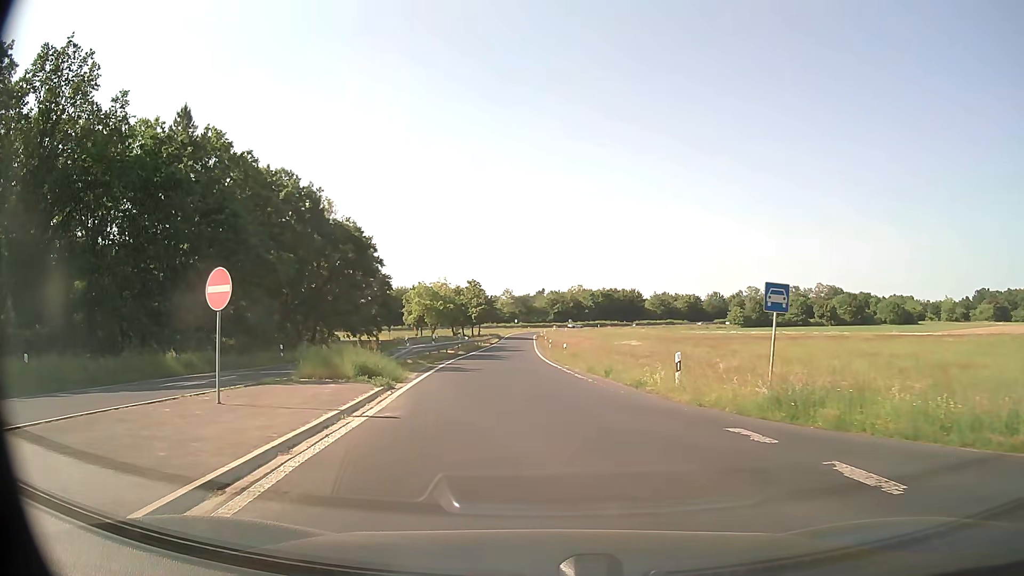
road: trunk_link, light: Day
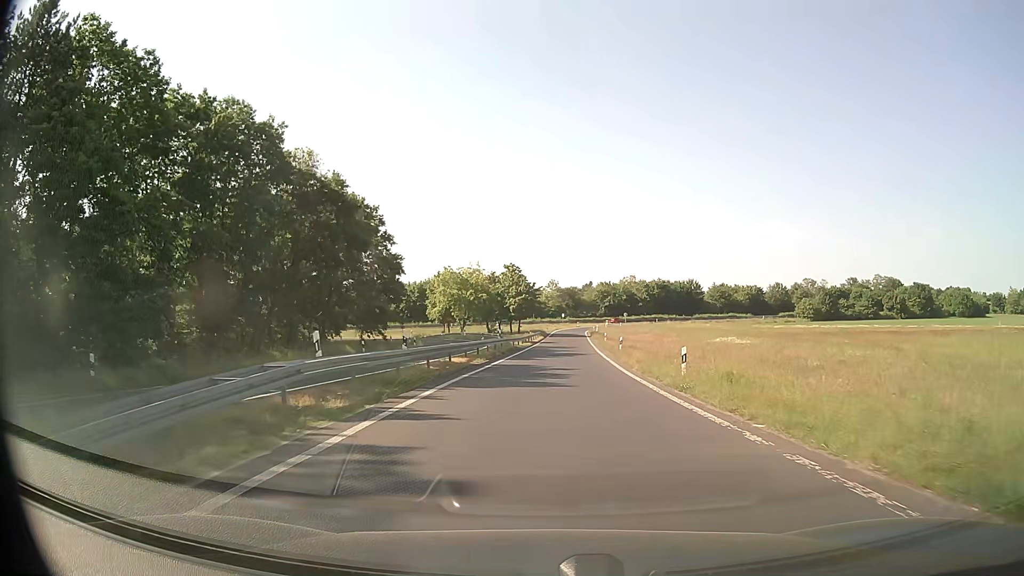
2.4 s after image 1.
(-1.4, +22.3) m; -4°
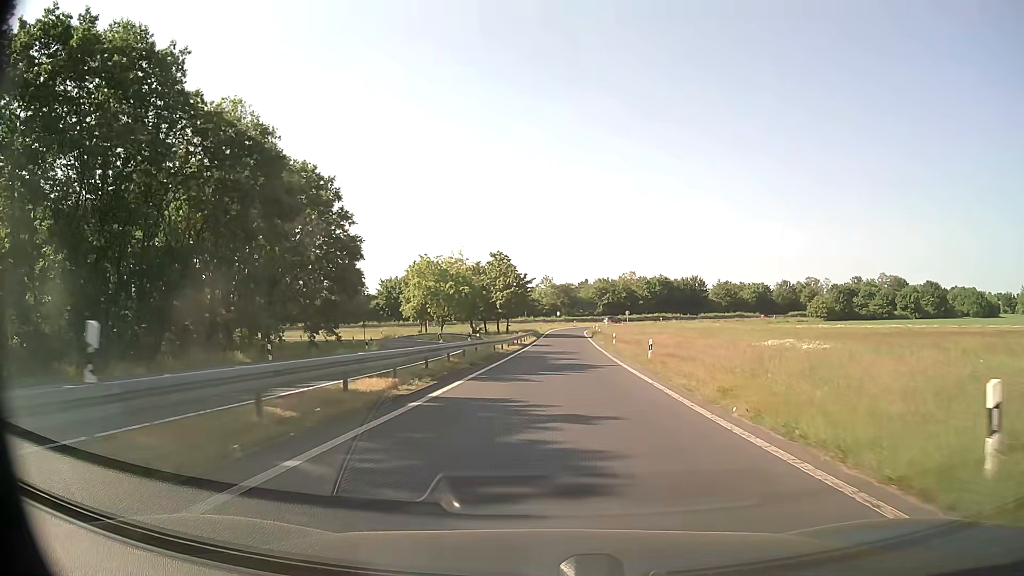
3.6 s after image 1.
(0.0, +14.4) m; +1°
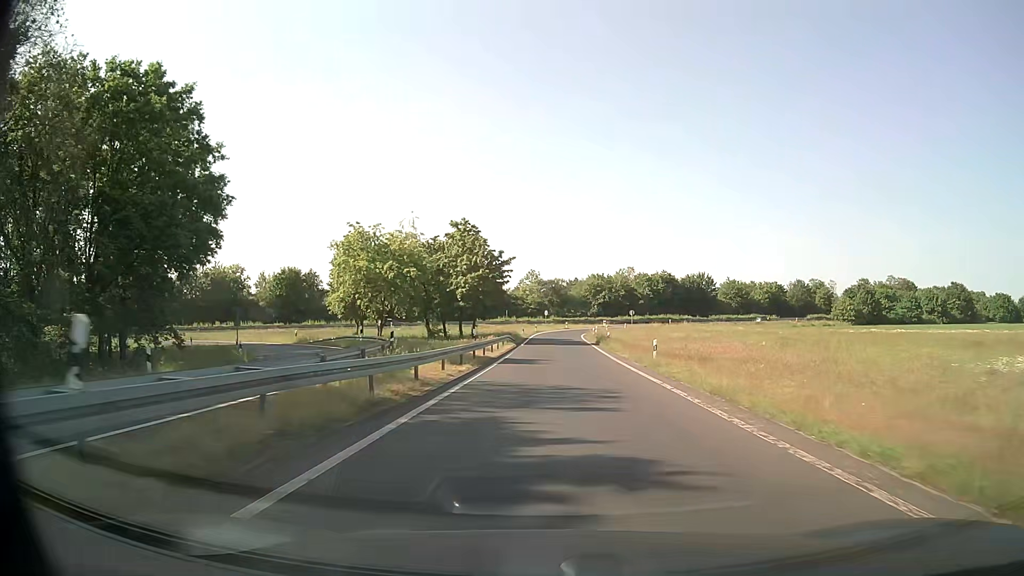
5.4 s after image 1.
(+0.2, +25.1) m; +1°
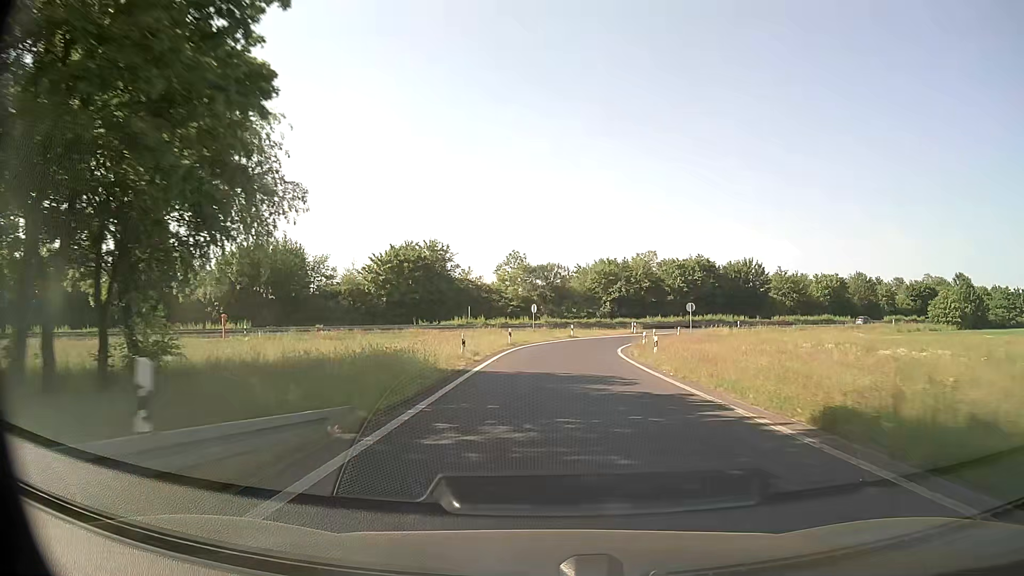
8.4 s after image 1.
(+0.4, +47.8) m; +1°
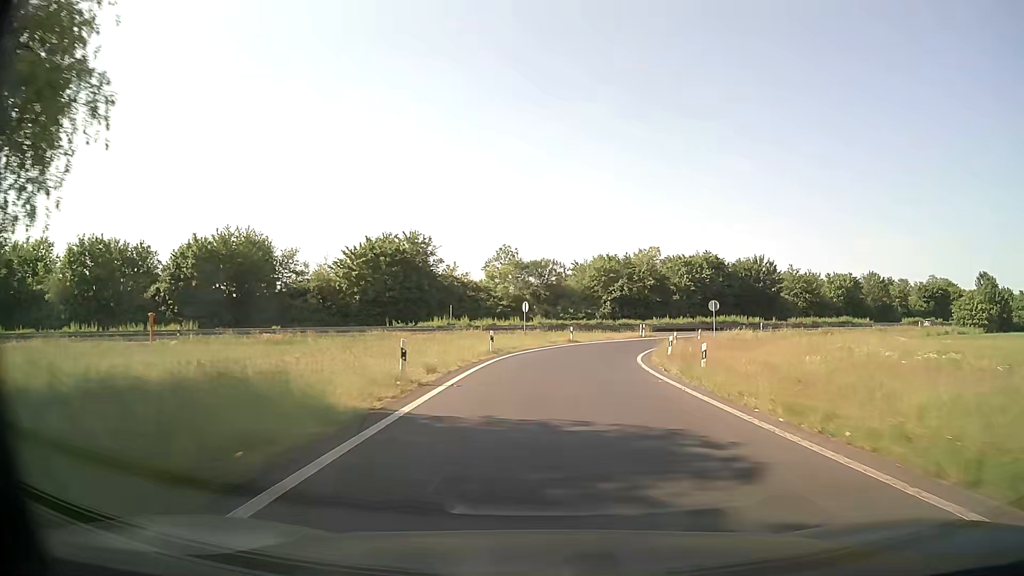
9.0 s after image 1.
(0.0, +9.8) m; 0°
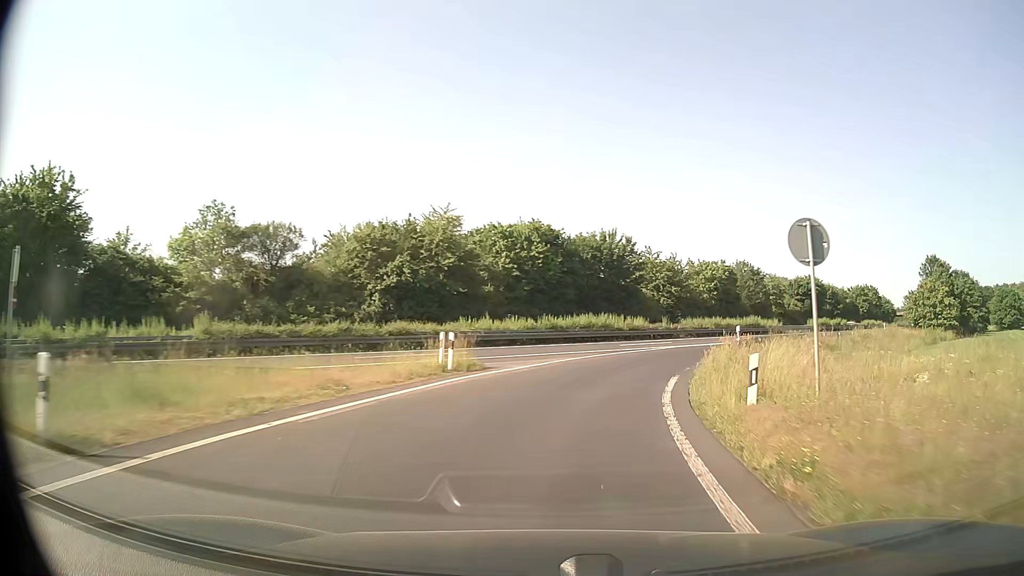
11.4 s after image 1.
(+4.5, +38.3) m; +17°
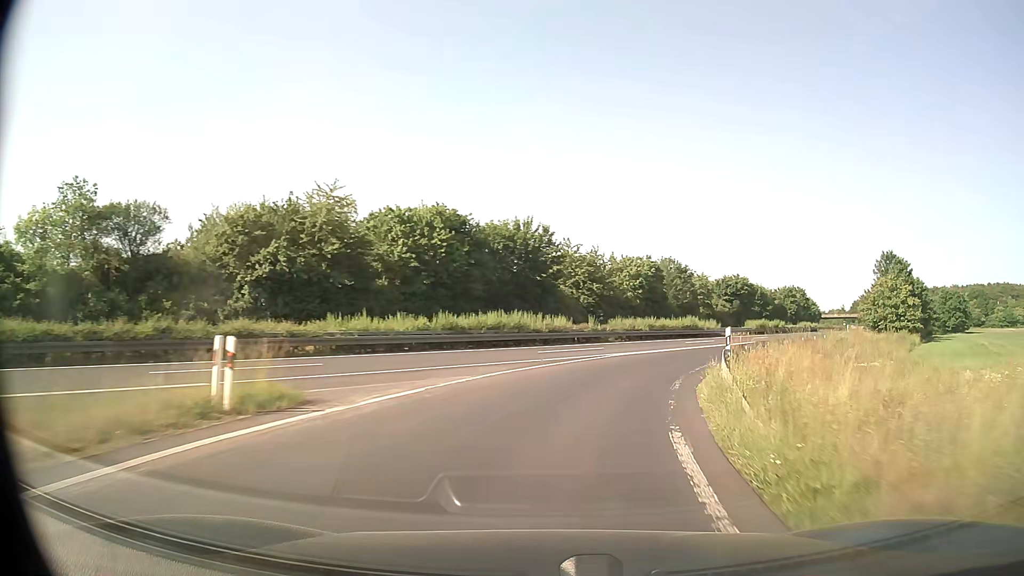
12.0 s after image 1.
(+0.6, +9.5) m; +7°
(+1, +10) (+3, +20) (+7, +29) (+11, +38) (+17, +46) (+22, +54) (+28, +63) (+33, +71) (+39, +79) (+45, +88) m
